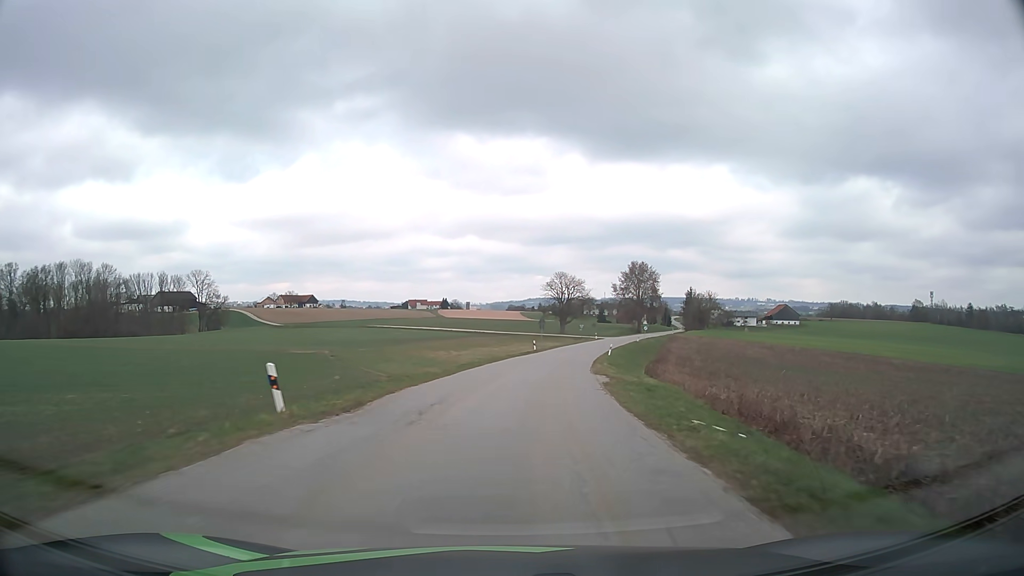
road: tertiary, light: Day
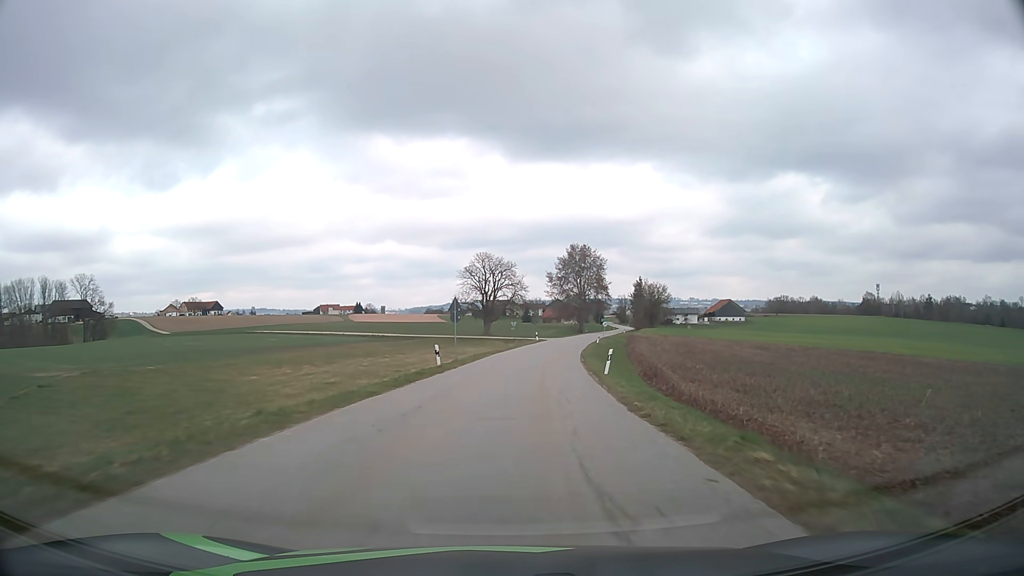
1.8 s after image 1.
(+2.0, +33.8) m; +7°
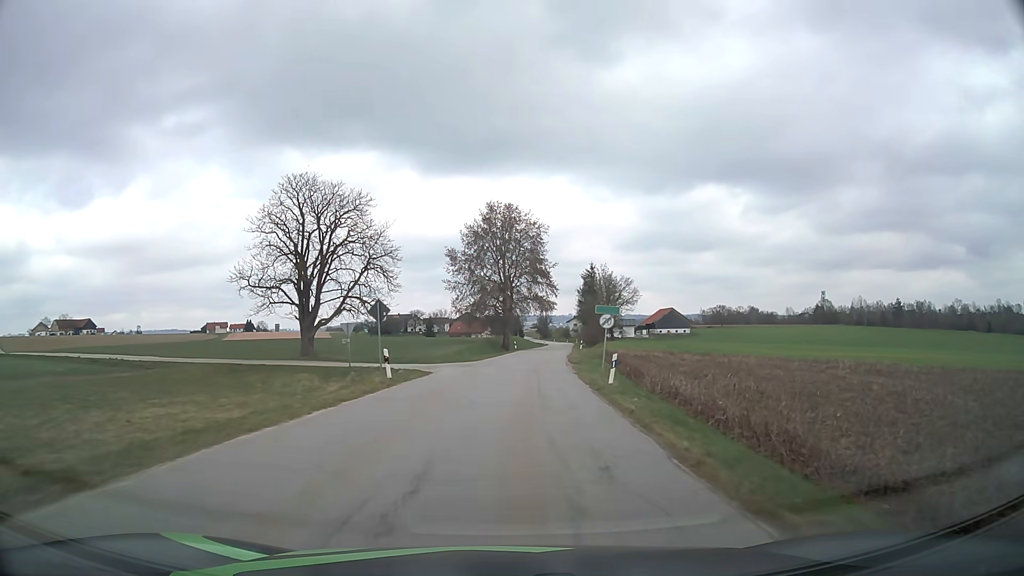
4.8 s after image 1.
(+4.4, +55.9) m; +8°
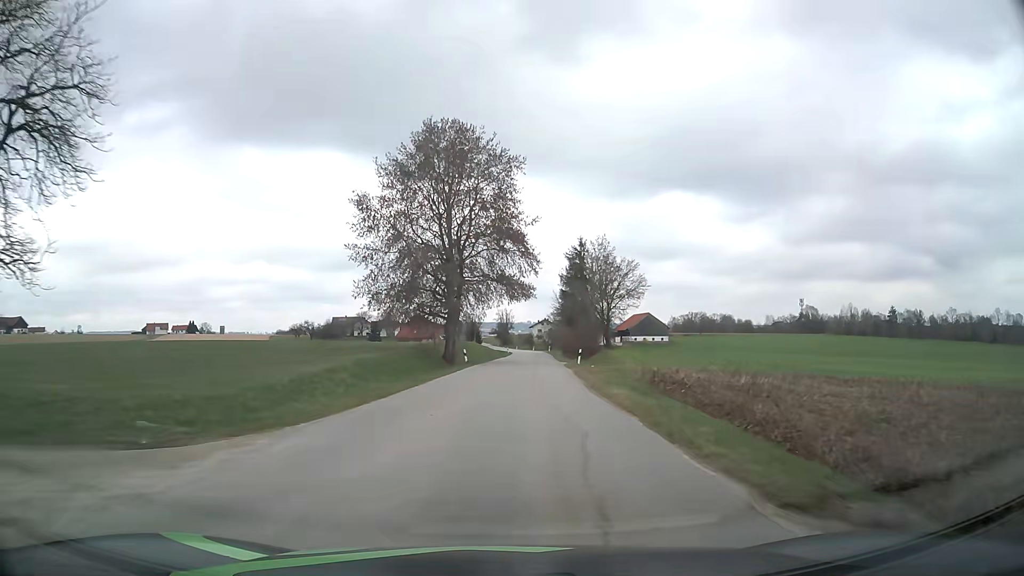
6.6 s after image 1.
(+0.9, +33.1) m; +3°
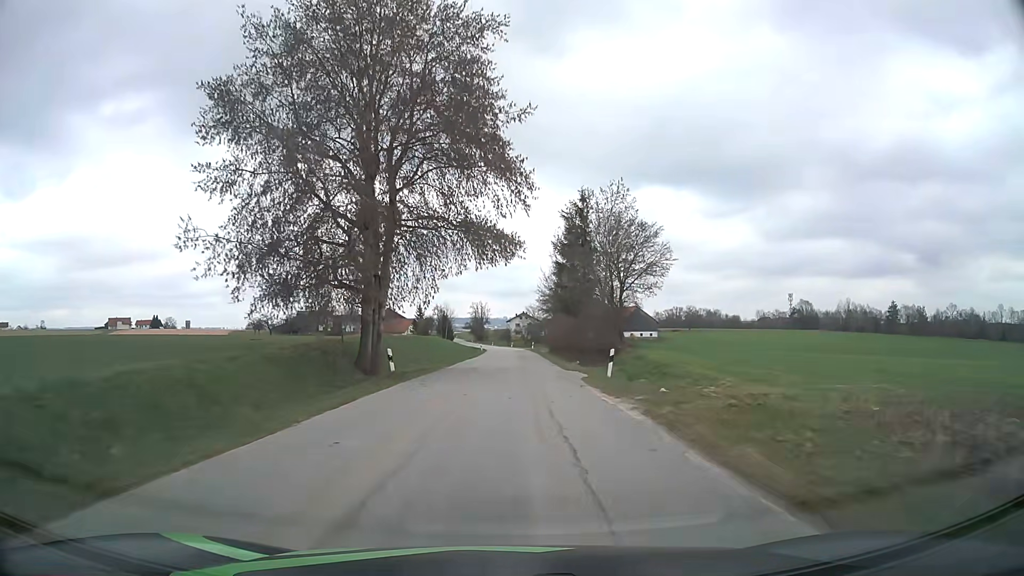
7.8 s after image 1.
(+0.5, +21.9) m; +2°
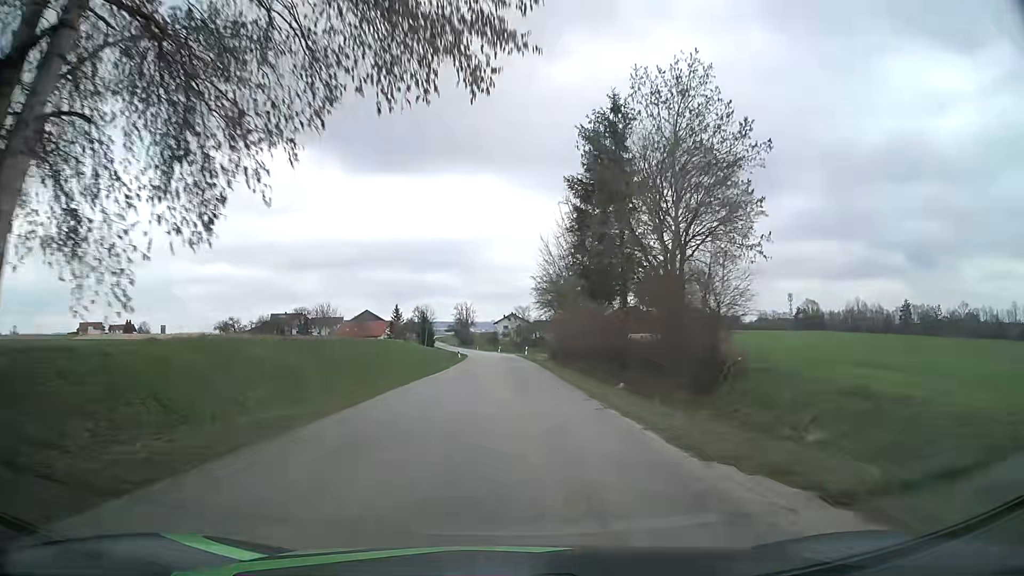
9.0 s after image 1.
(+0.2, +21.9) m; +1°
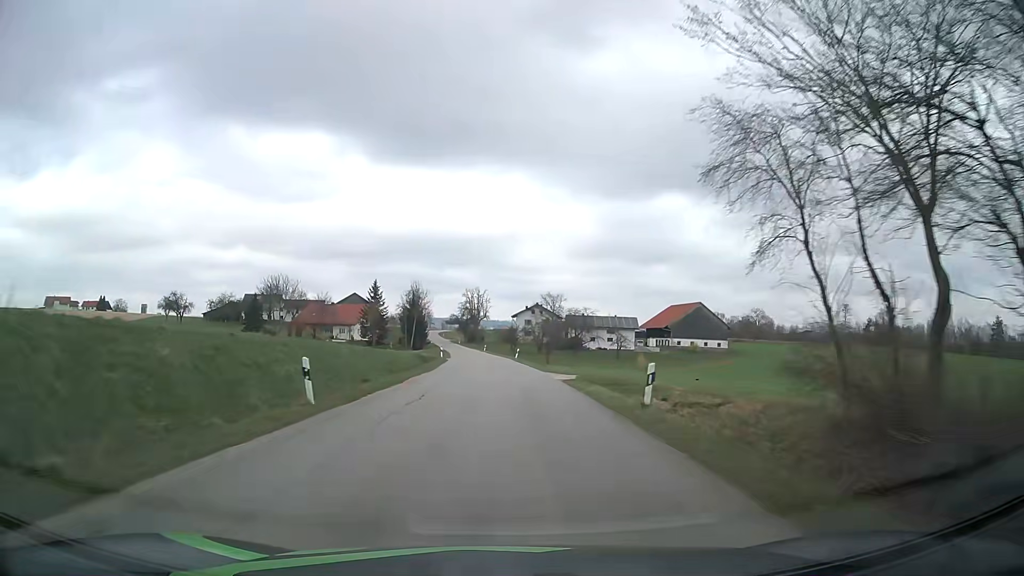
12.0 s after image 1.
(-0.5, +56.5) m; -2°
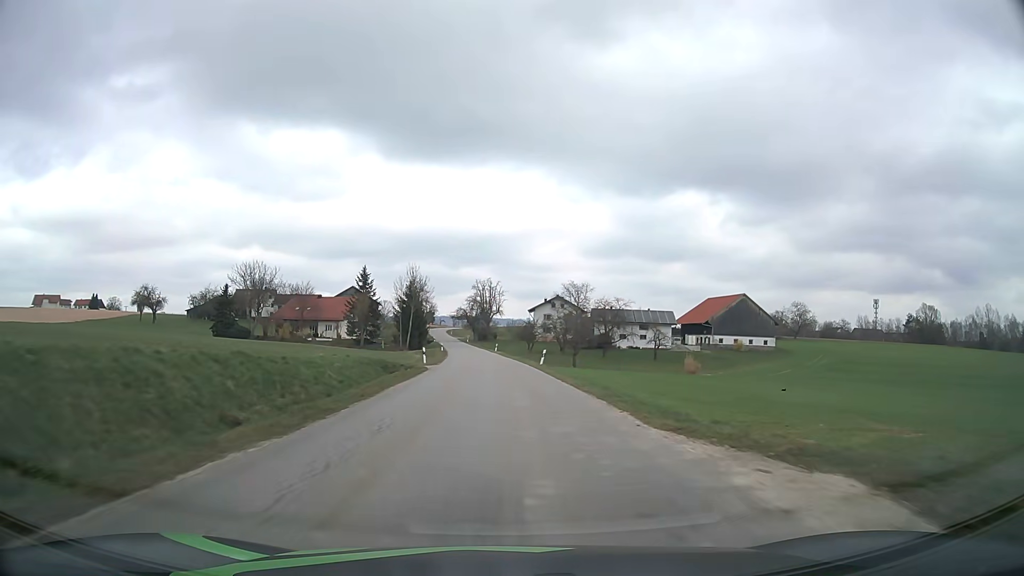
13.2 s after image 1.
(-0.3, +23.2) m; -1°
(0, +10) (0, +20) (-1, +30) (-1, +40) (-2, +50) (-3, +60) (-3, +70) (-4, +80) (-5, +90) (-6, +100) m
